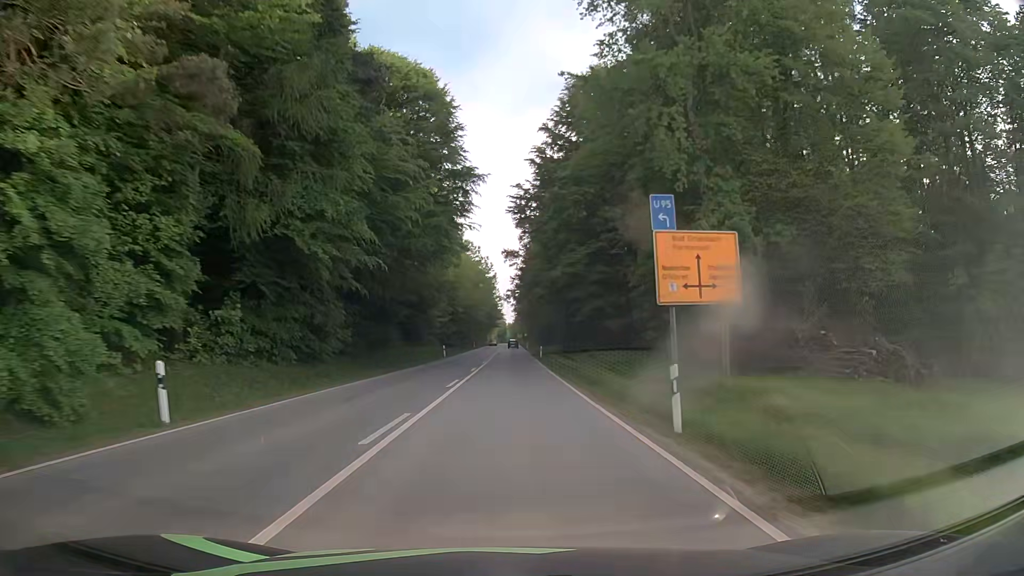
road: secondary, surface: asphalt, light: Day
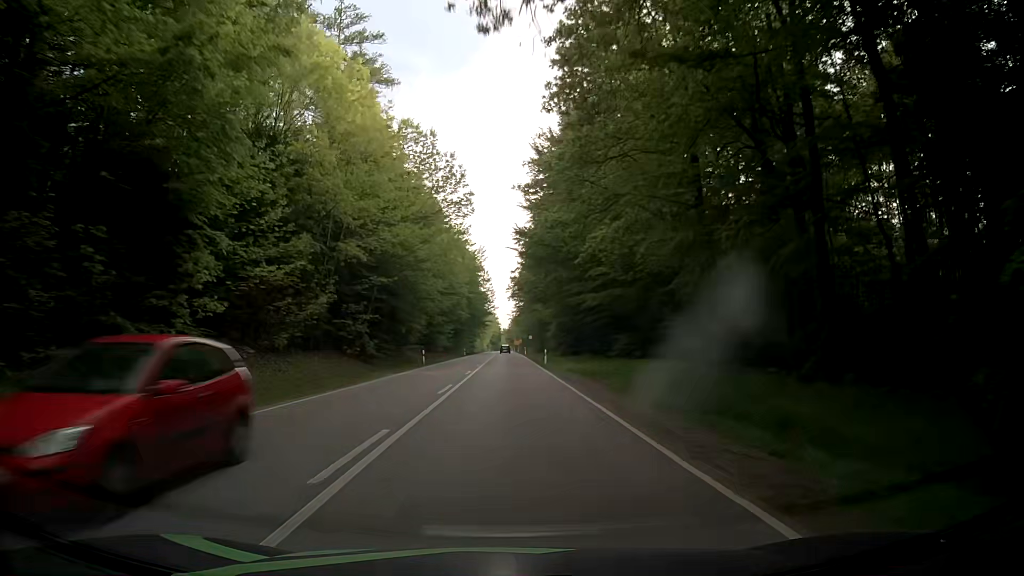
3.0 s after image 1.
(+0.5, +62.4) m; +1°
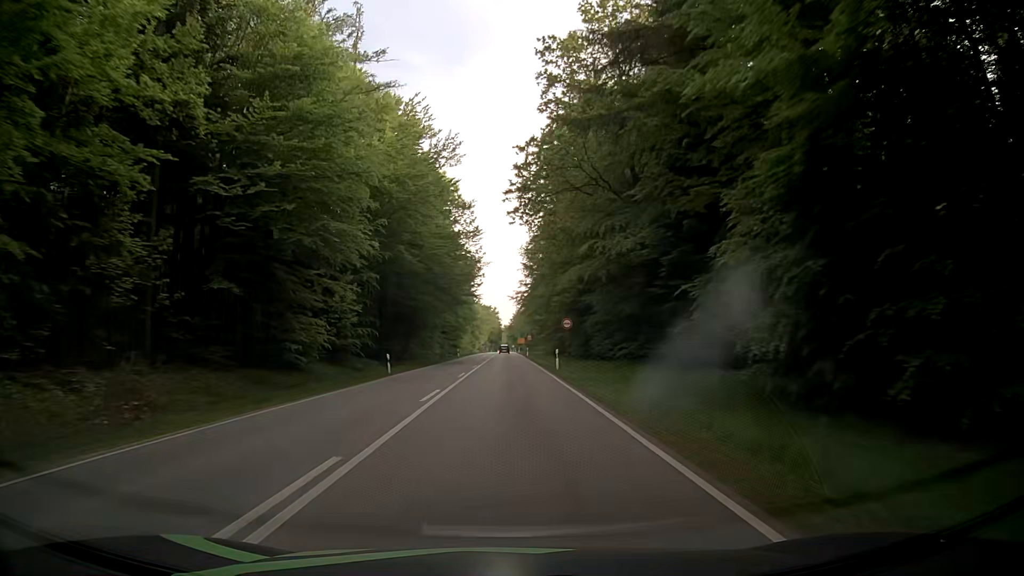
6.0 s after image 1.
(-0.6, +62.4) m; -1°
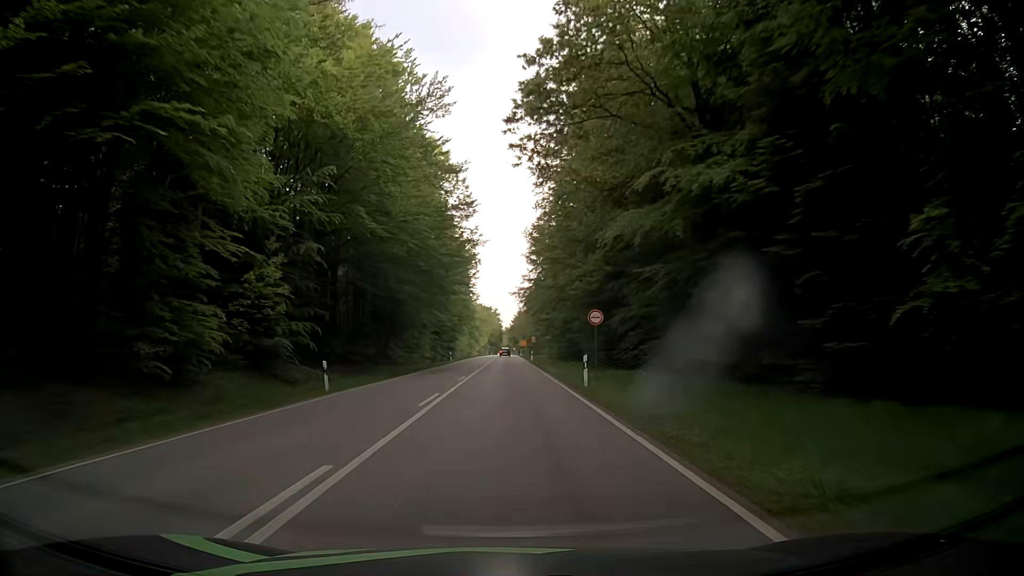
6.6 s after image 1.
(0.0, +12.5) m; 0°
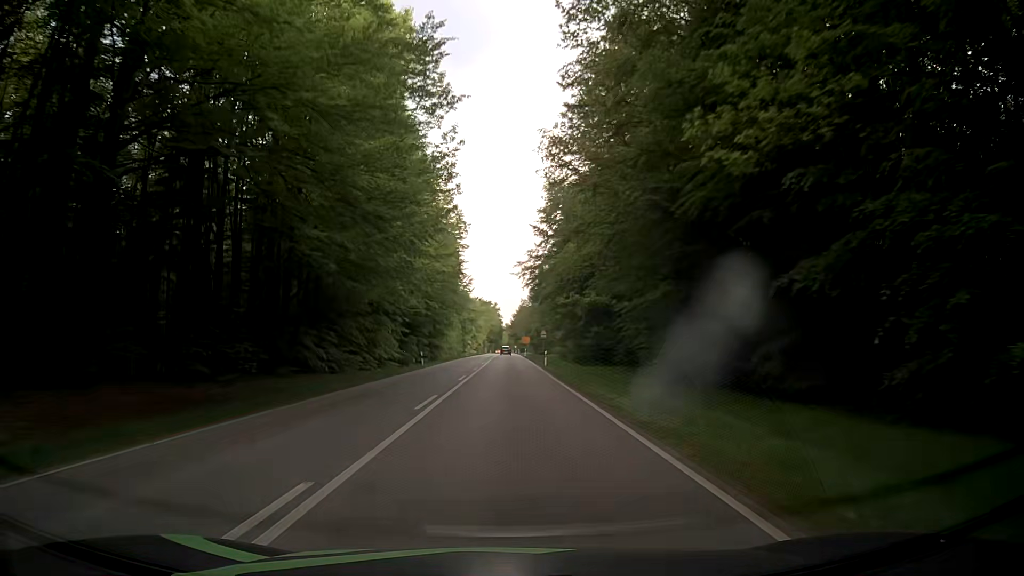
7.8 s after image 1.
(-0.1, +25.0) m; 0°
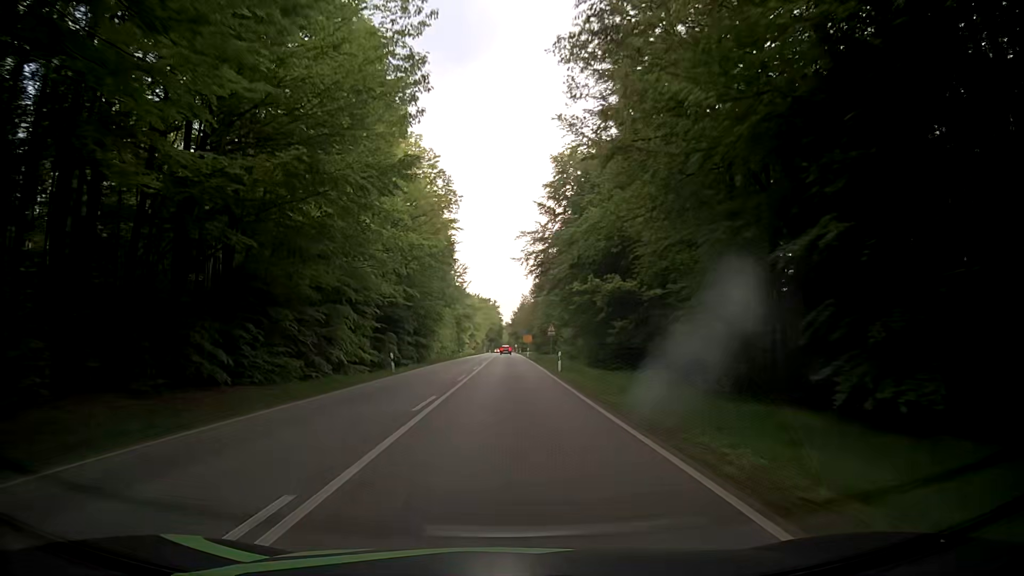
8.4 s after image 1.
(-0.1, +12.5) m; 0°
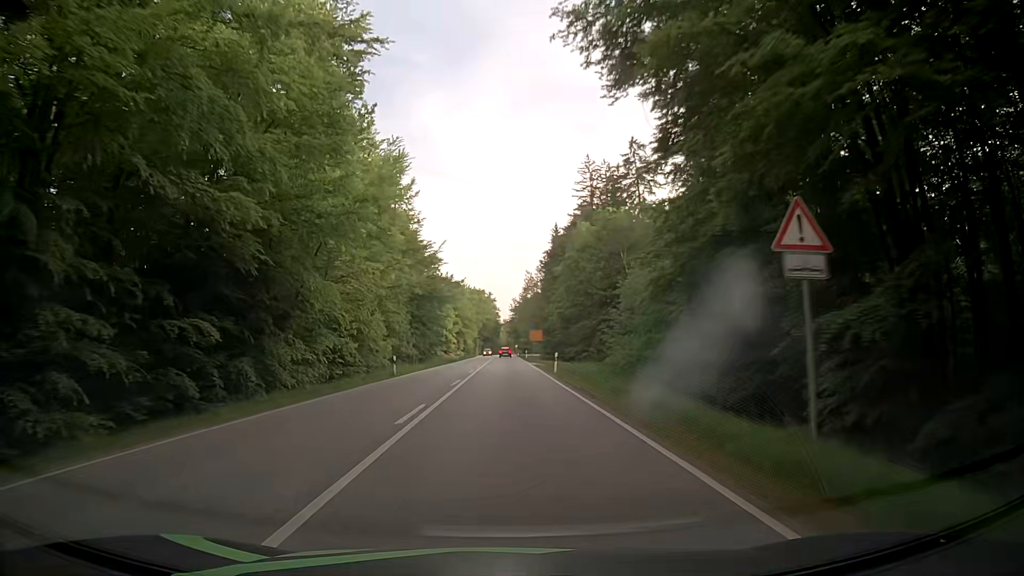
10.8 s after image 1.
(+0.3, +50.1) m; 0°
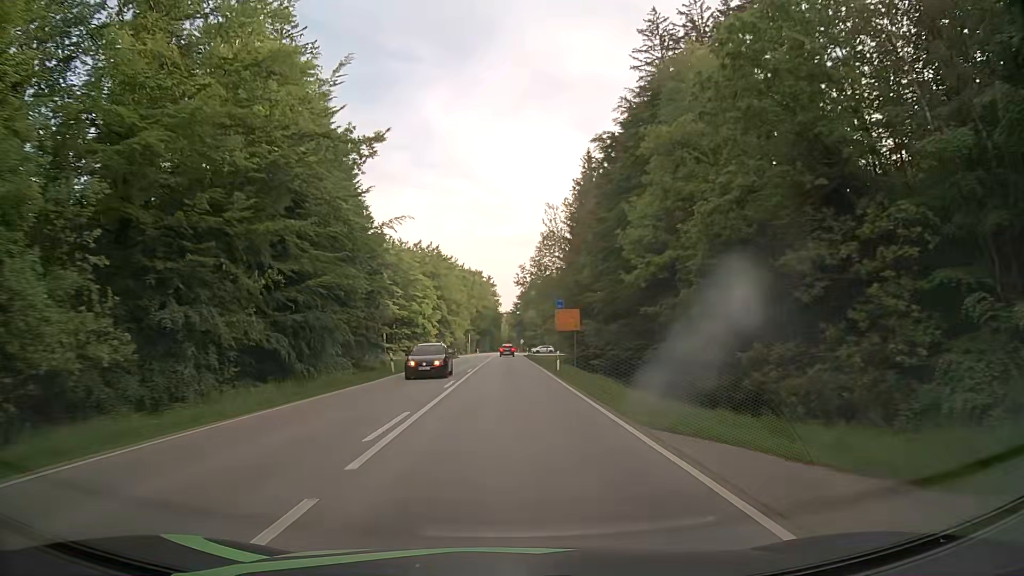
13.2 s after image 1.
(+0.5, +50.1) m; +1°
(0, +10) (0, +20) (0, +30) (0, +40) (0, +50) (0, +60) (0, +70) (0, +80) (0, +90) (-1, +100) m
